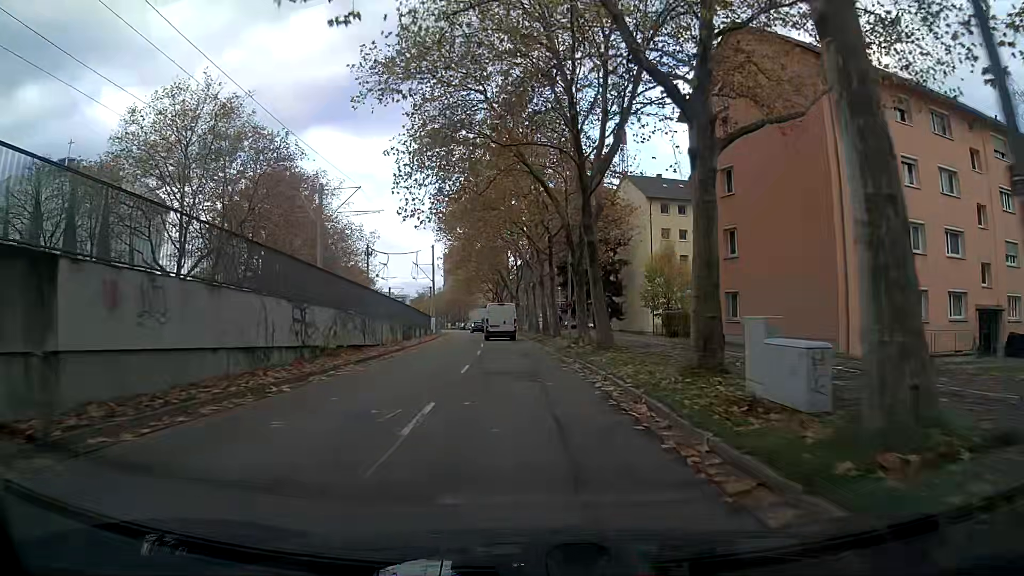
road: tertiary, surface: asphalt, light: Day
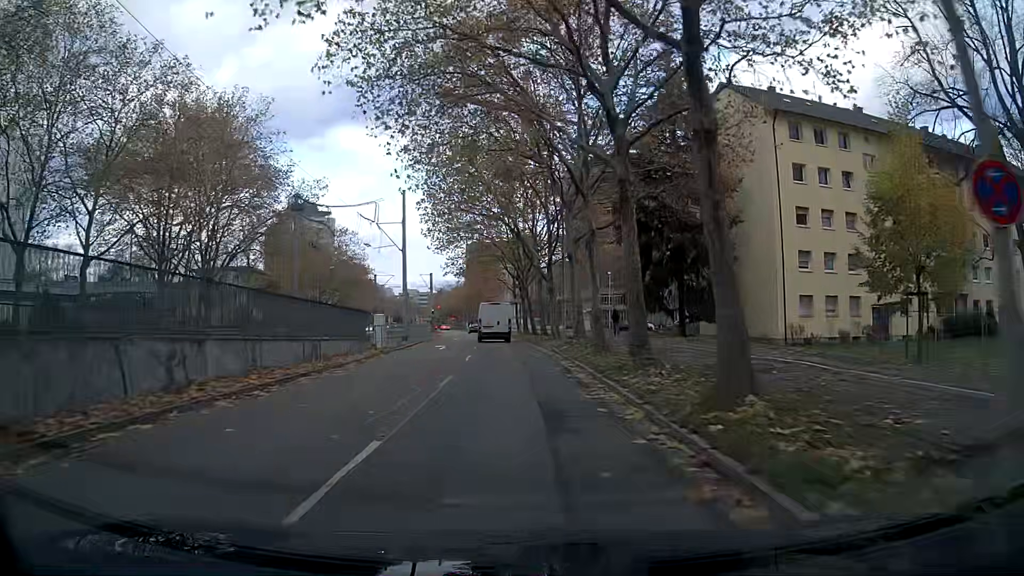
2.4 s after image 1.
(-1.2, +30.5) m; -4°
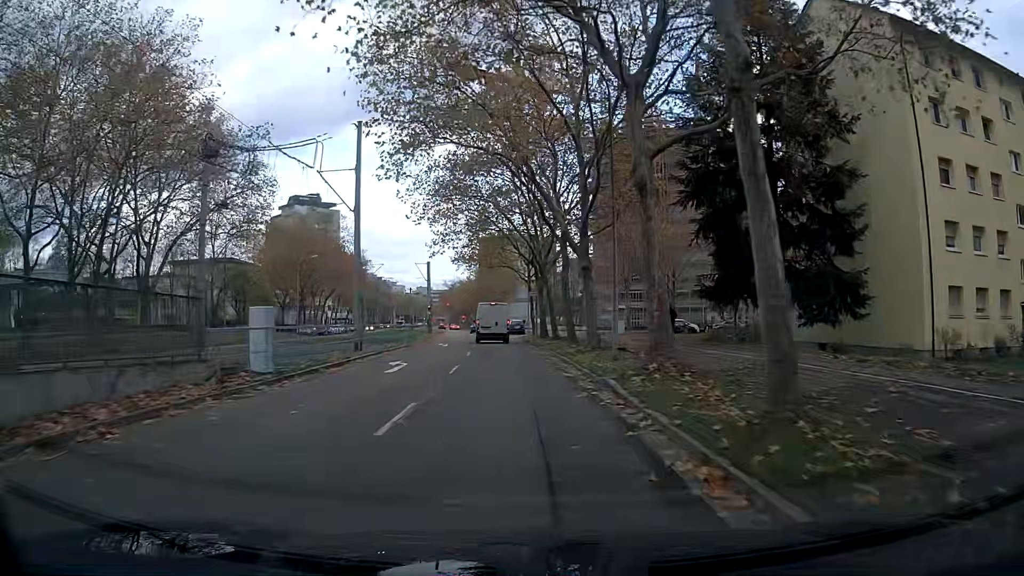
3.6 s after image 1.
(0.0, +14.9) m; -1°
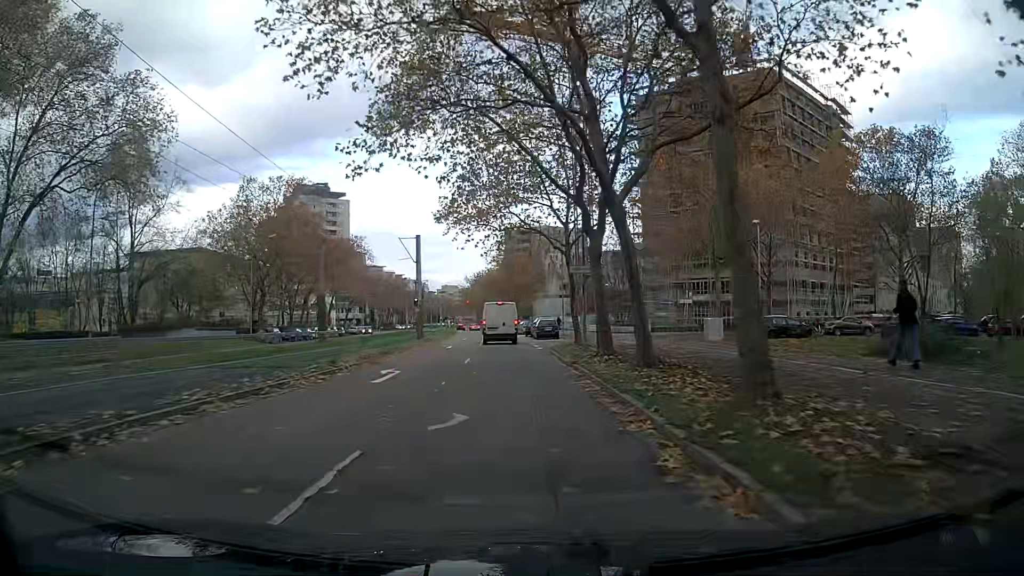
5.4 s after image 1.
(-0.5, +21.9) m; -2°
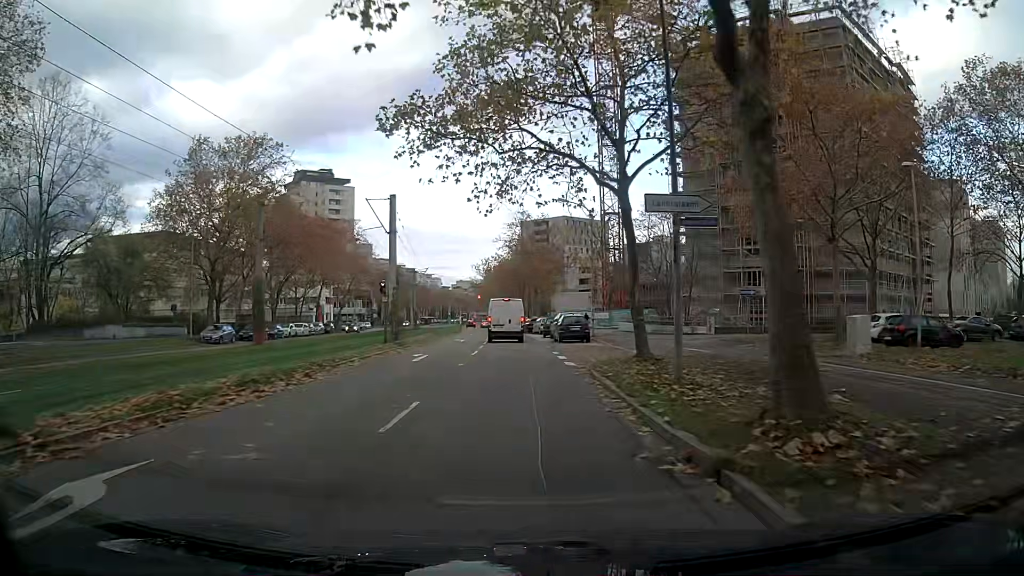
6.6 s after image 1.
(-0.1, +14.3) m; -2°
(0, +10) (0, +20) (0, +30) (-1, +40) (-1, +50) (-2, +60) (-2, +70) (-3, +80) (-4, +90) (-5, +100) m
